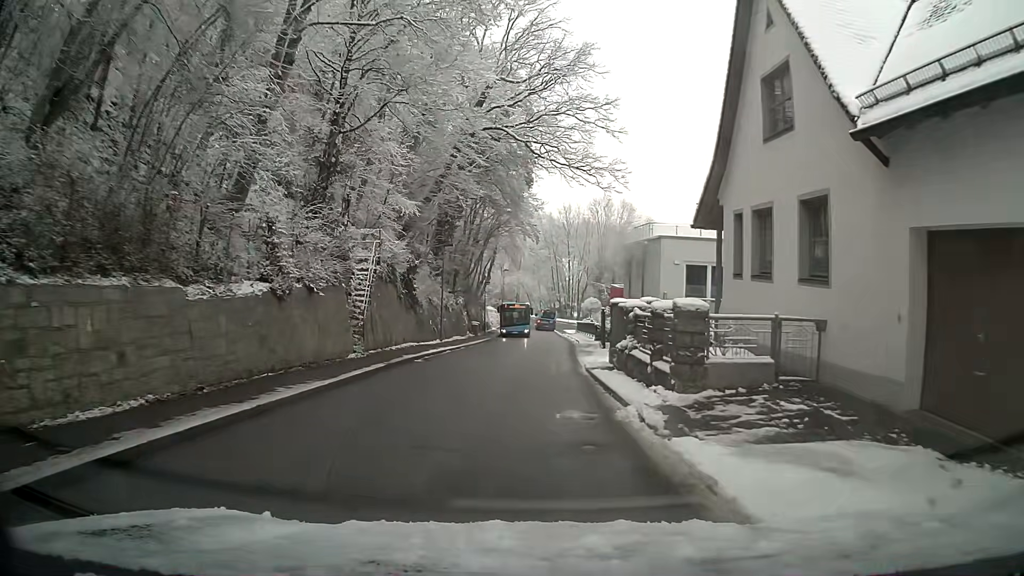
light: Day
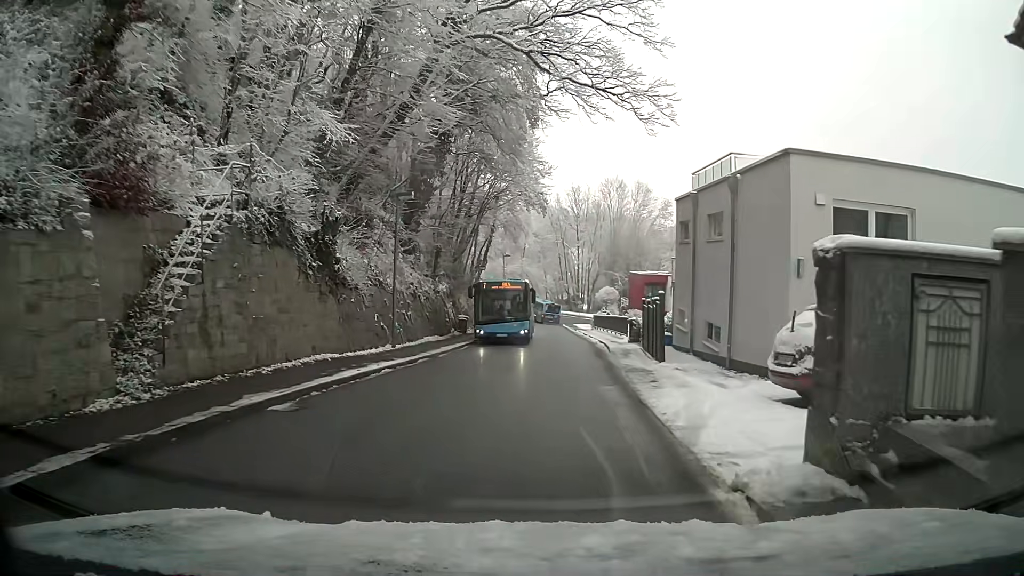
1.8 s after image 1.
(0.0, +12.6) m; 0°
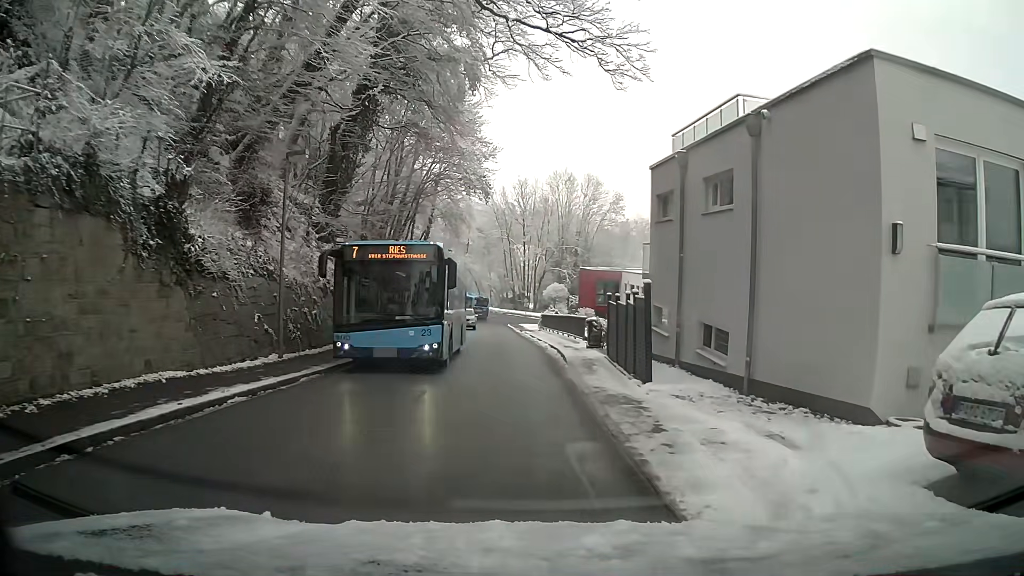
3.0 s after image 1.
(+0.1, +5.4) m; +2°
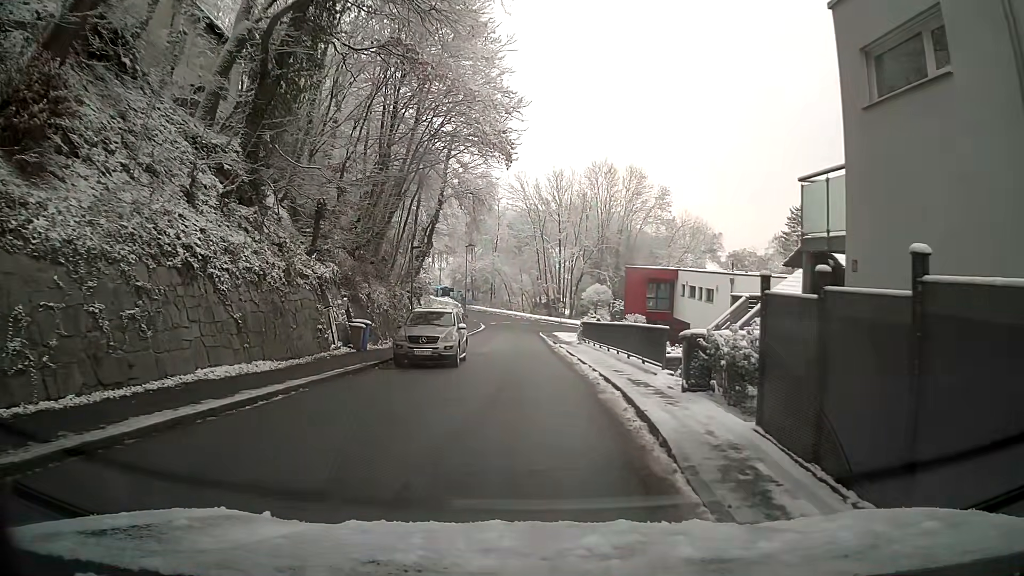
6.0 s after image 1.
(+0.2, +12.0) m; 0°
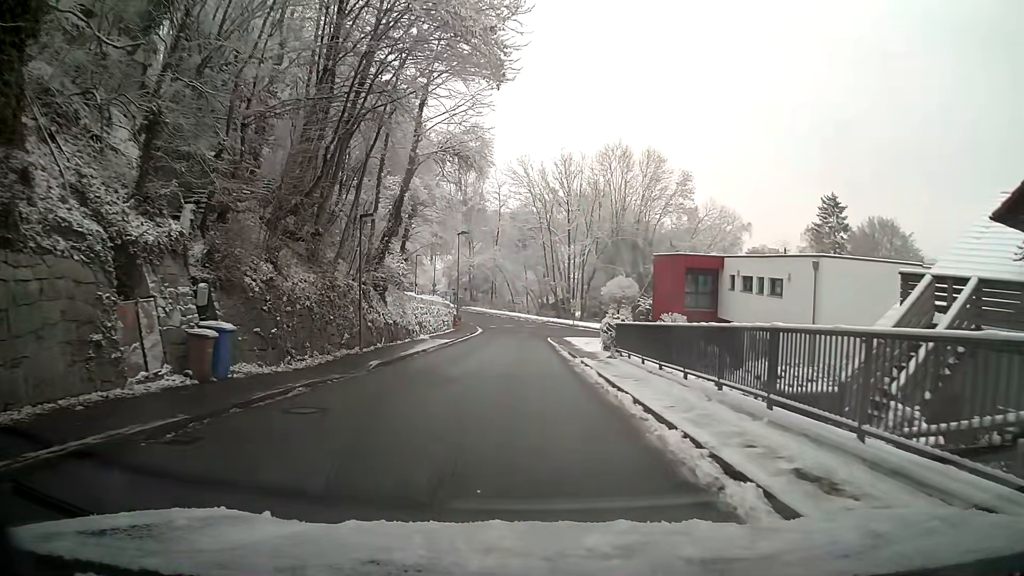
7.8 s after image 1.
(0.0, +12.1) m; -1°
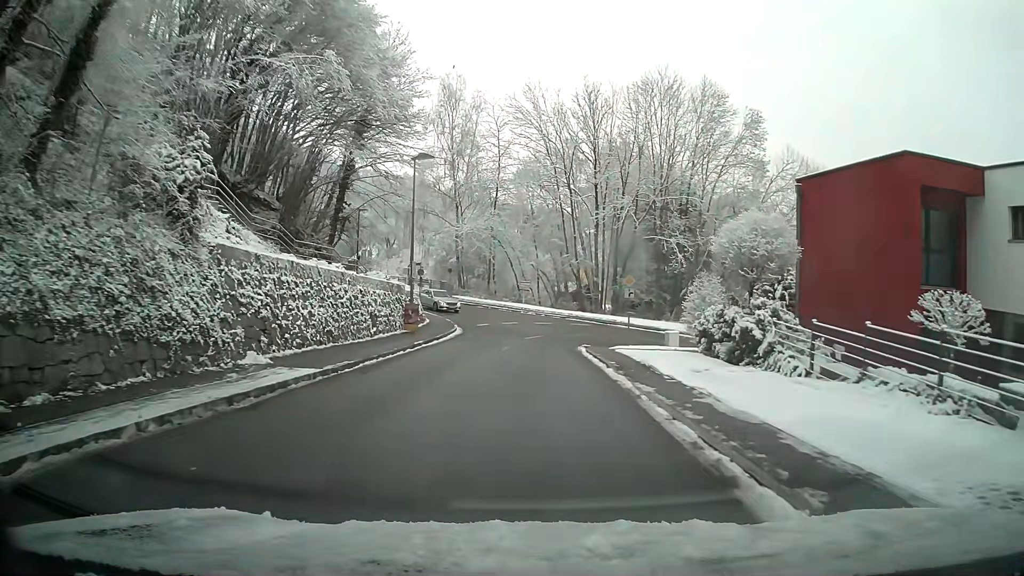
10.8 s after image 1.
(-0.3, +25.8) m; -1°
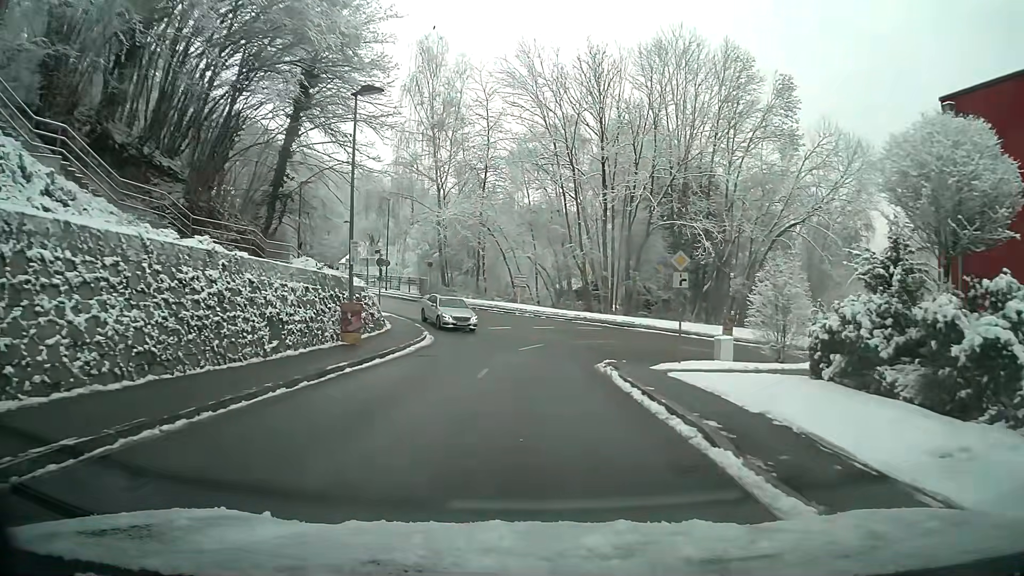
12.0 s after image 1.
(0.0, +10.0) m; 0°
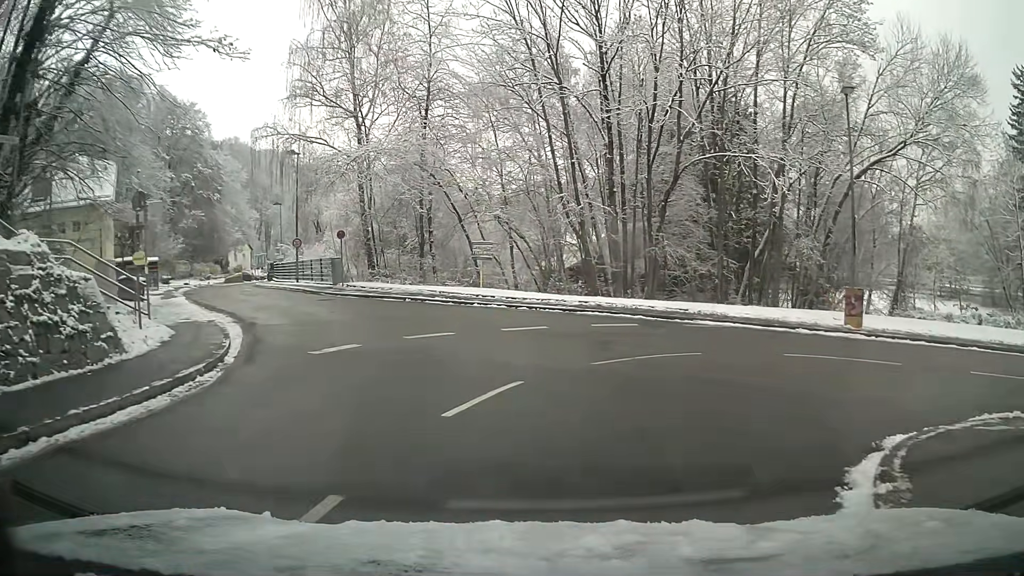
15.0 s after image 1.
(+0.3, +18.0) m; +3°
(+1, +10) (-3, +19) (-10, +26) (-16, +34) (-21, +43) (-26, +52) (-29, +61) (-36, +67) (-46, +64) (-53, +57) m
